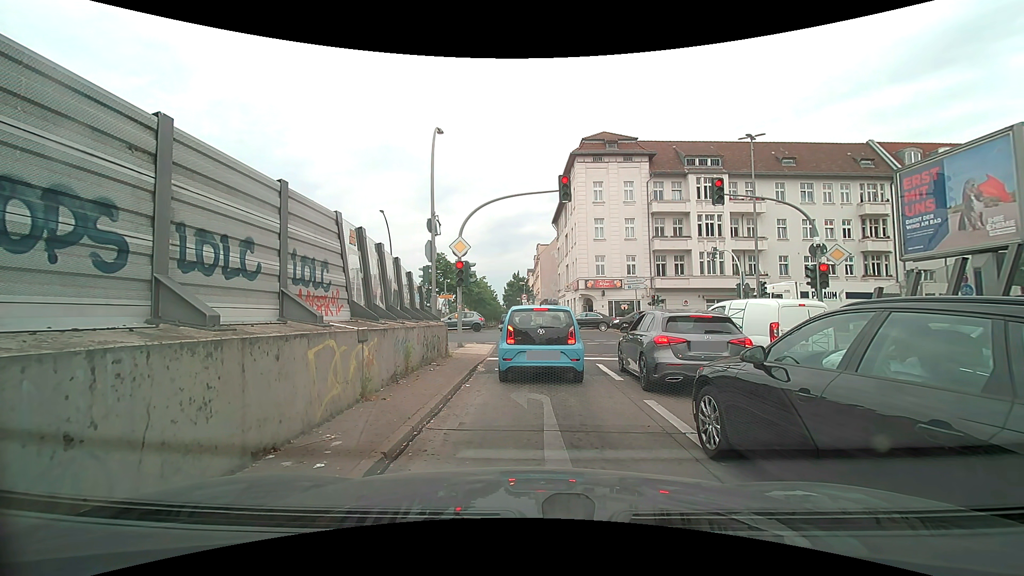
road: motorway_link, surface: asphalt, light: Day
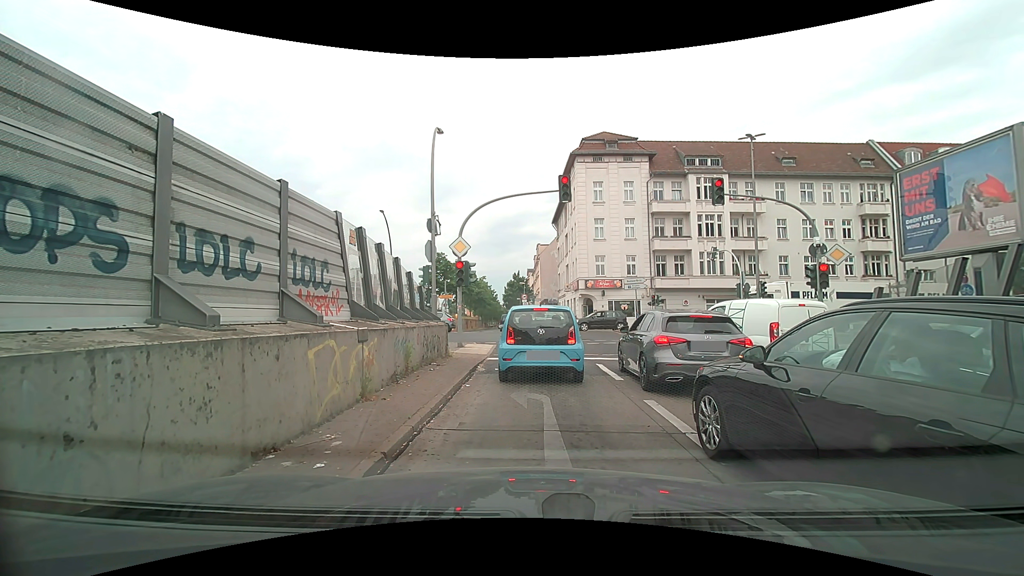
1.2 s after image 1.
(0.0, 0.0) m; 0°
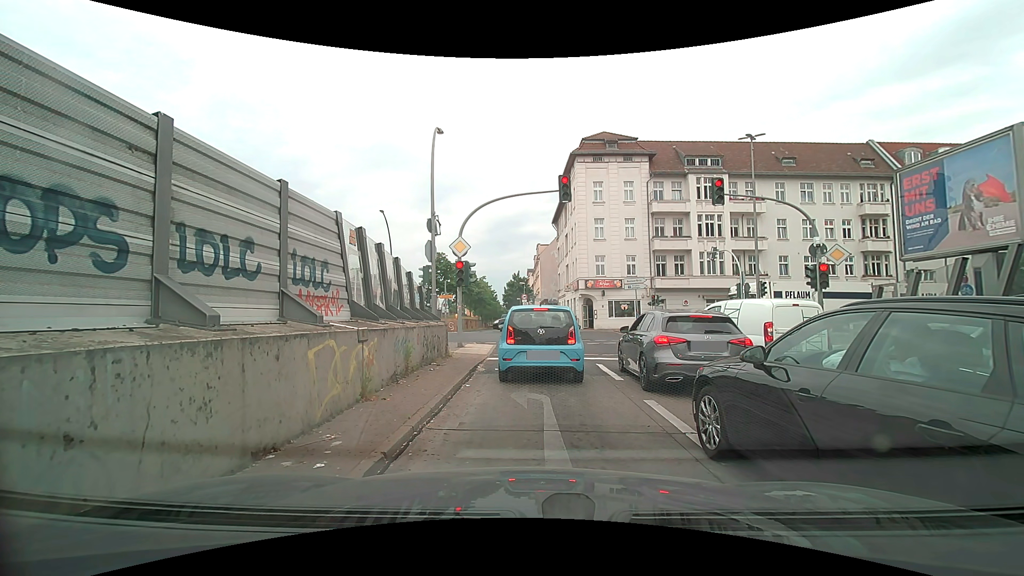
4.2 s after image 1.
(0.0, 0.0) m; 0°
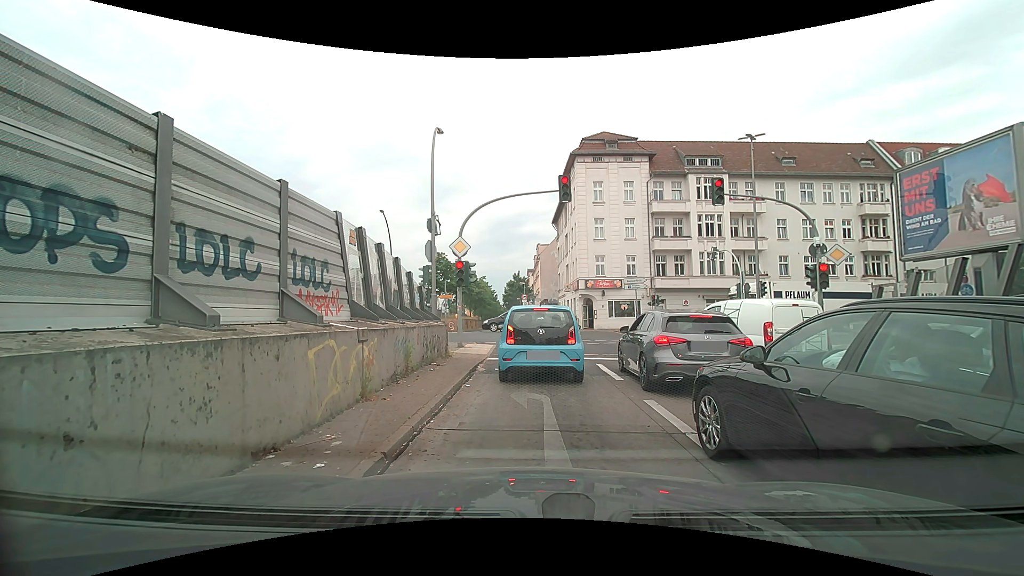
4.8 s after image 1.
(0.0, 0.0) m; 0°
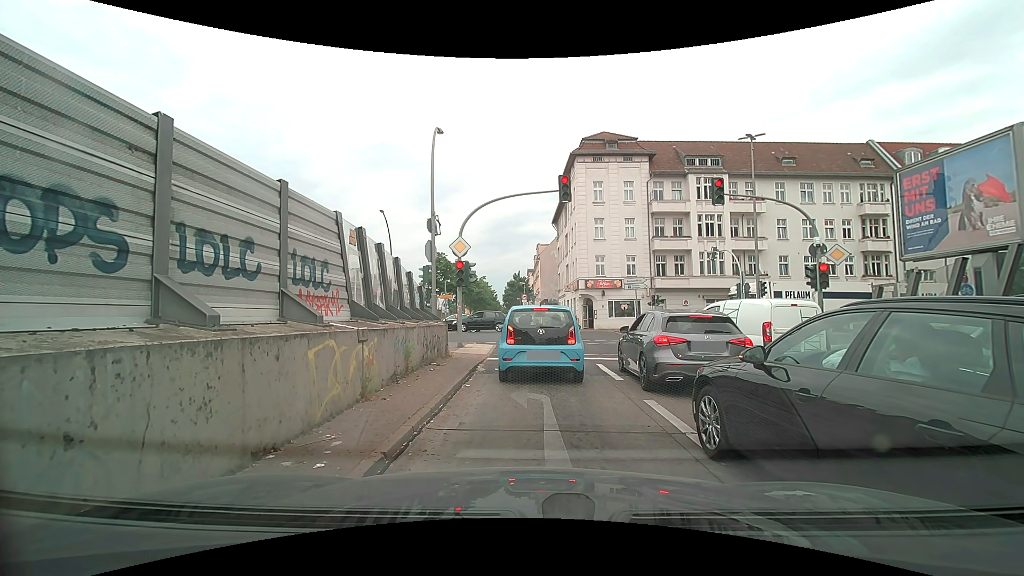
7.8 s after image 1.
(0.0, 0.0) m; 0°
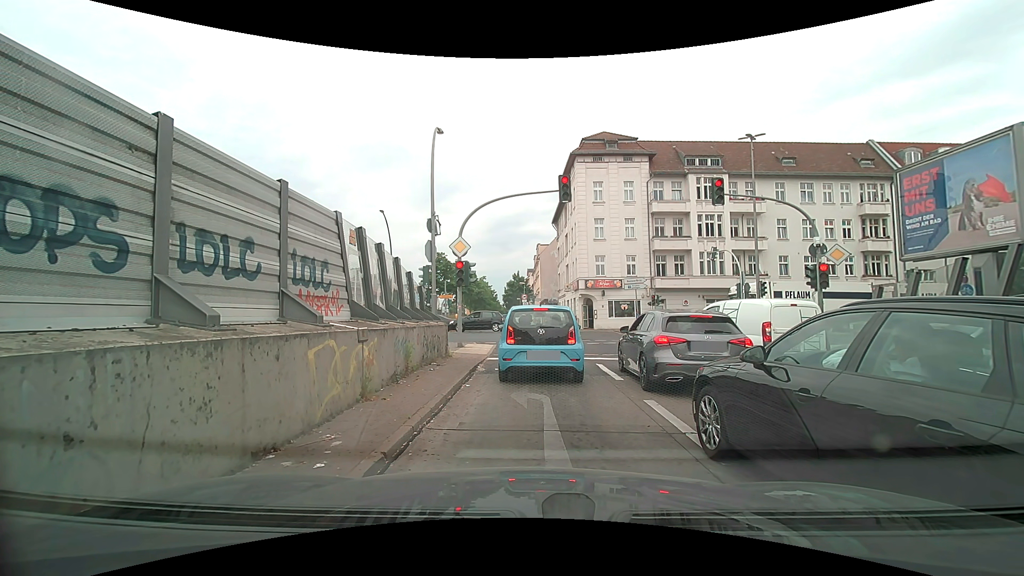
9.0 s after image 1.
(0.0, 0.0) m; 0°
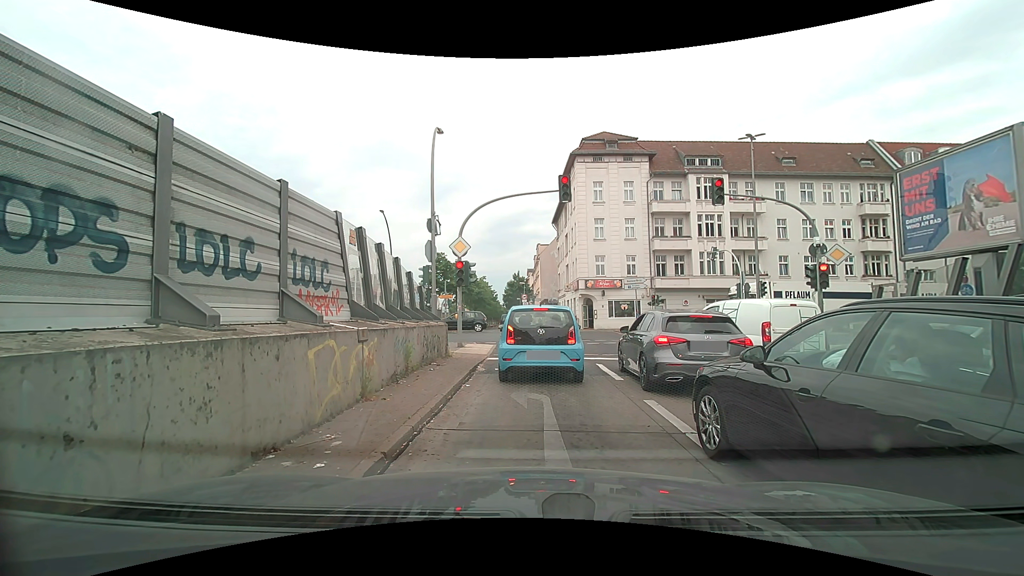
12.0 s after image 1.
(0.0, 0.0) m; 0°
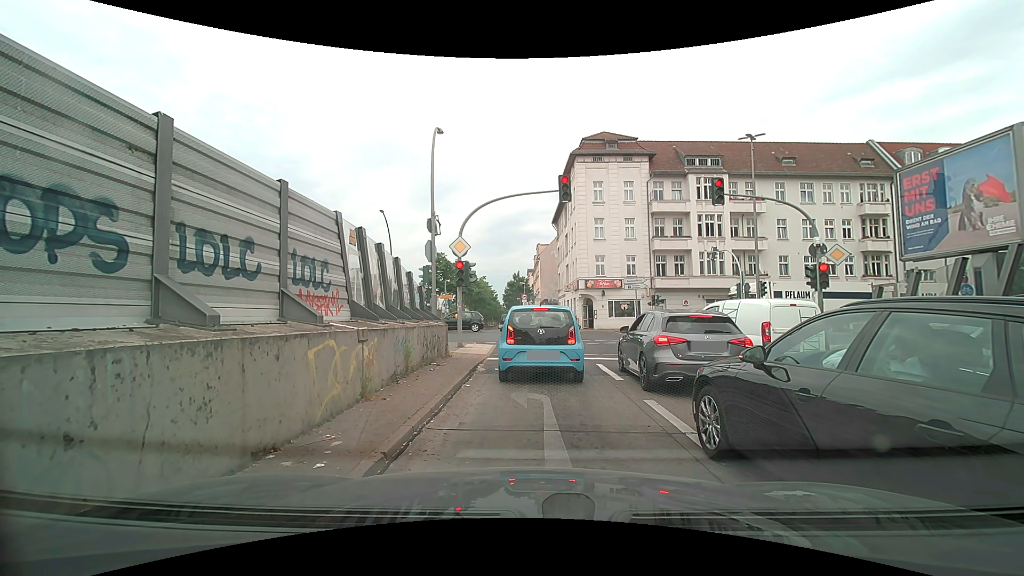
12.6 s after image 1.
(0.0, 0.0) m; 0°
